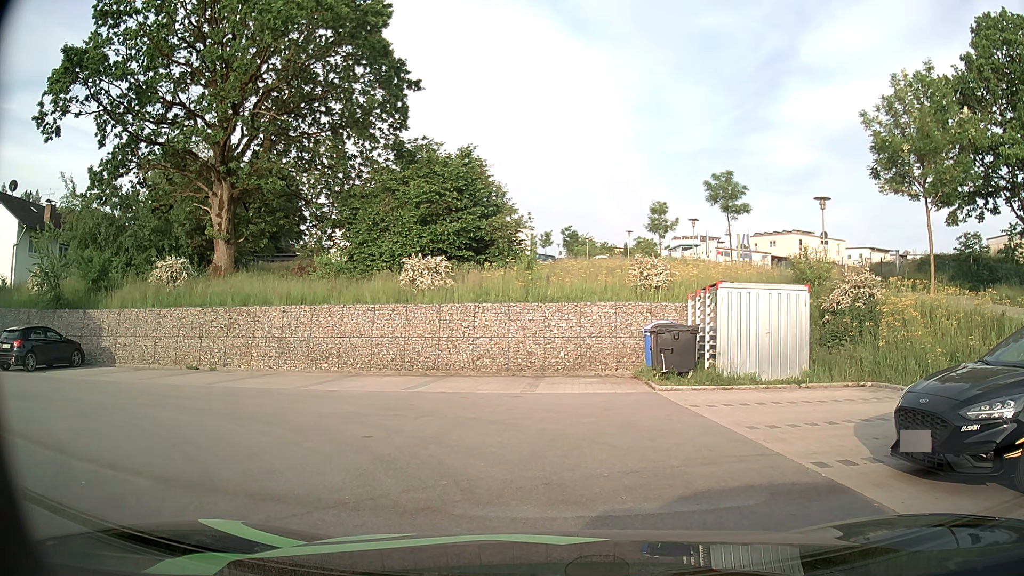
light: Day
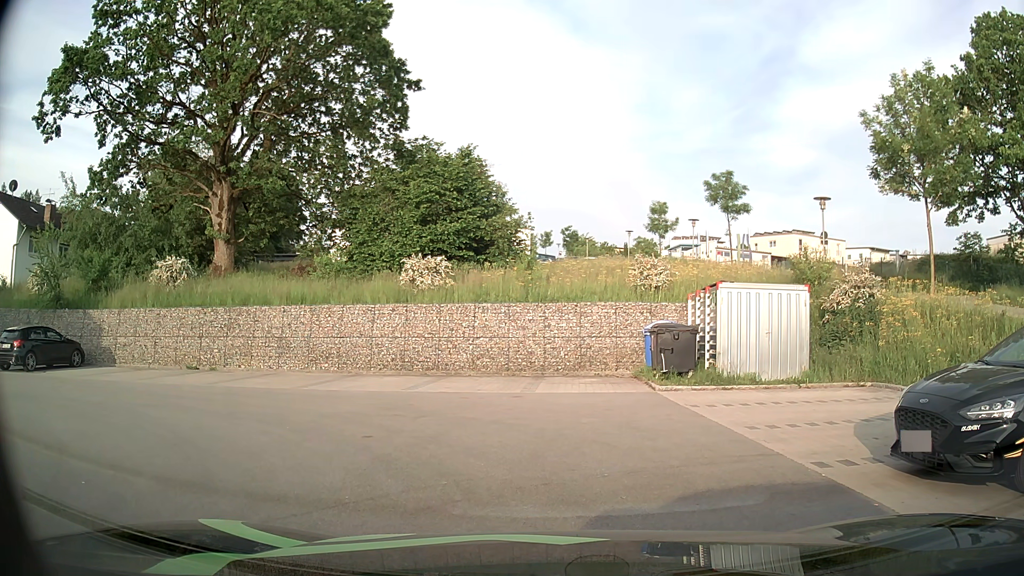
(0.0, 0.0) m; 0°
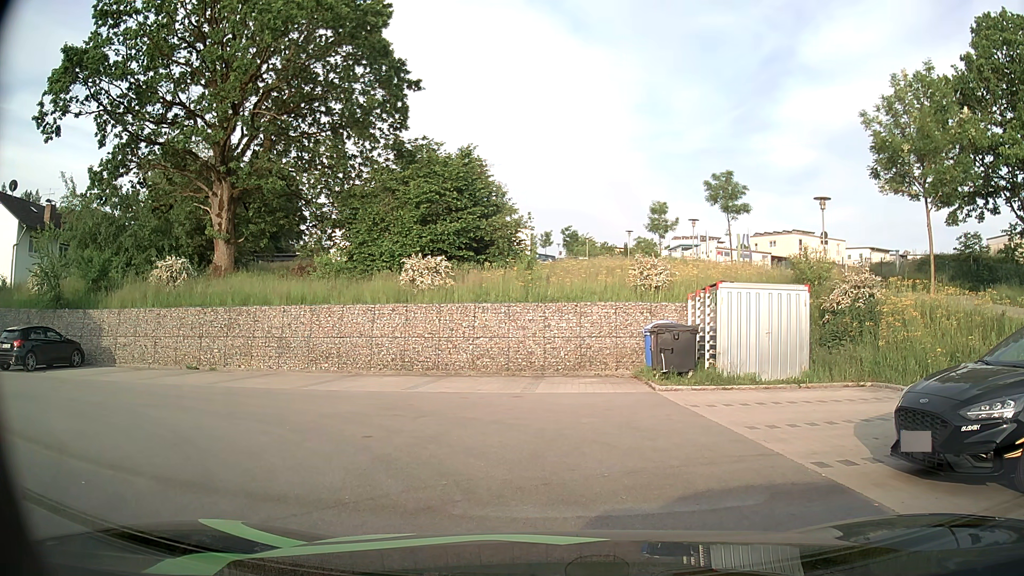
(0.0, 0.0) m; 0°
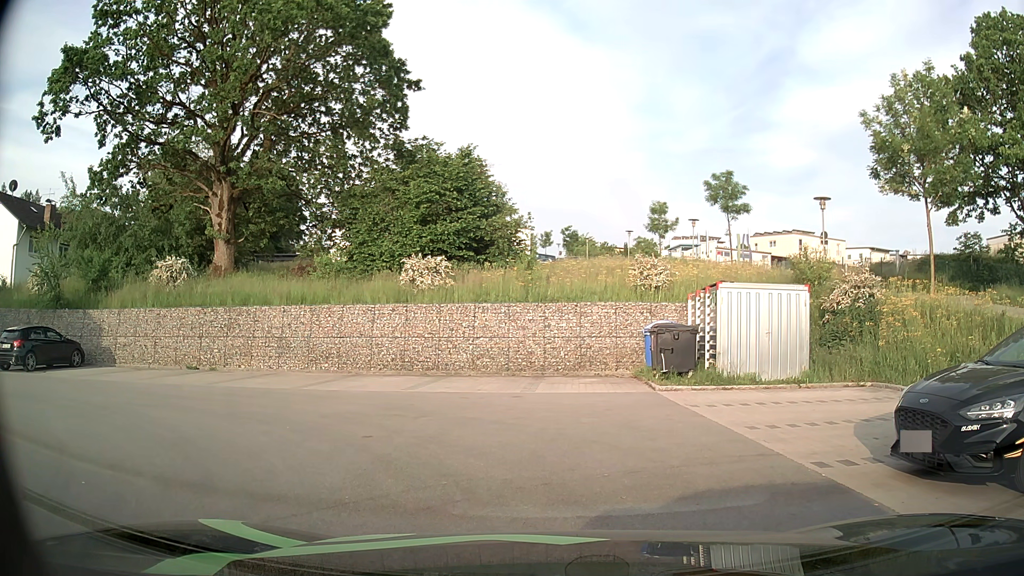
(0.0, 0.0) m; 0°
